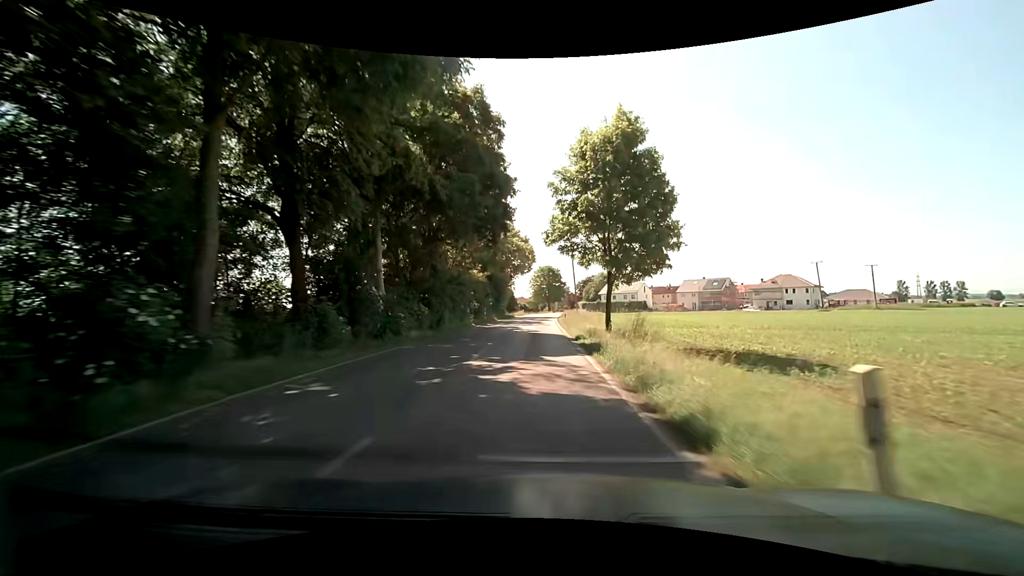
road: tertiary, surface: asphalt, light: Day
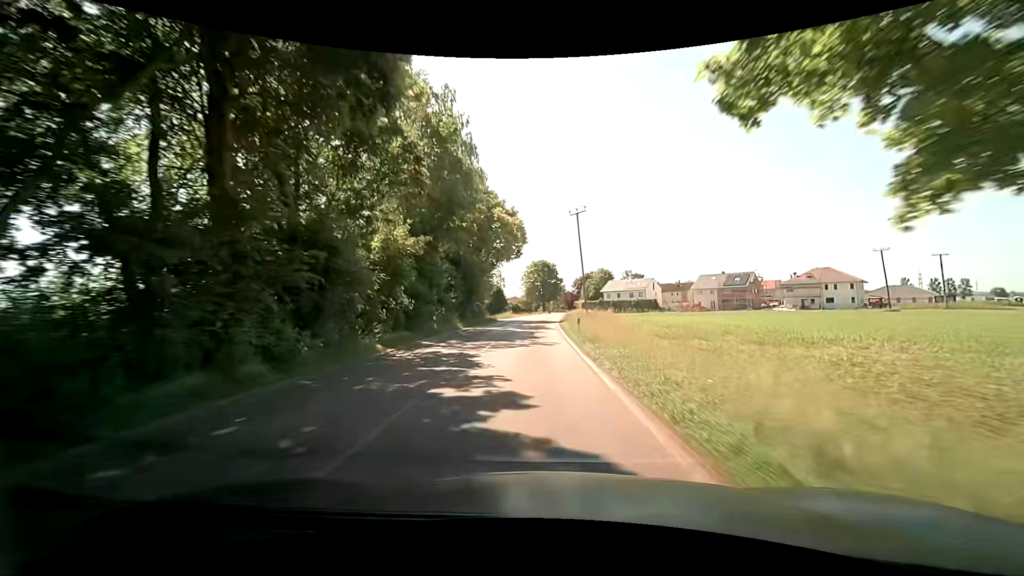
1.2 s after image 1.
(+0.1, +21.7) m; +1°
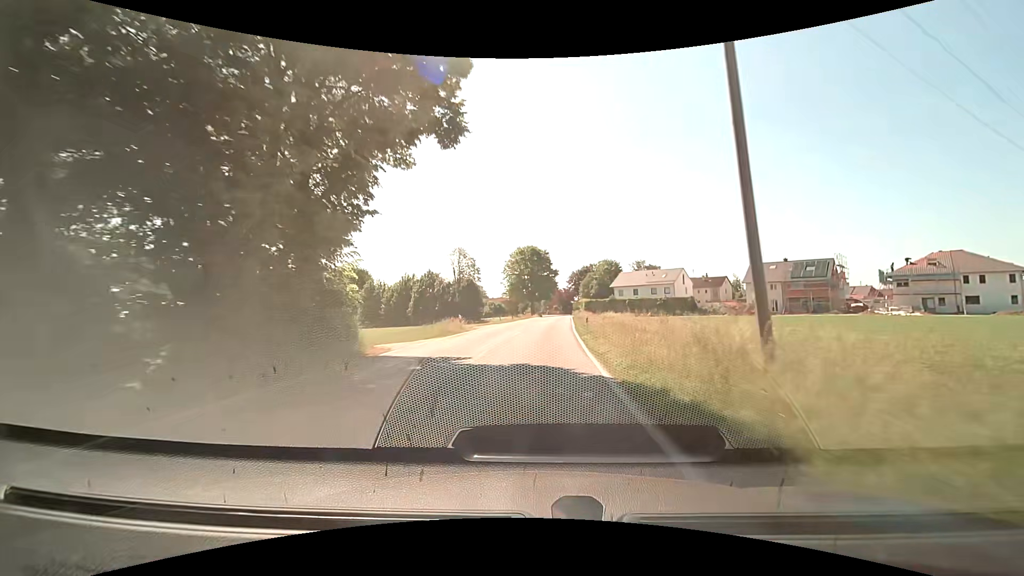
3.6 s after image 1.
(+0.2, +39.6) m; +1°
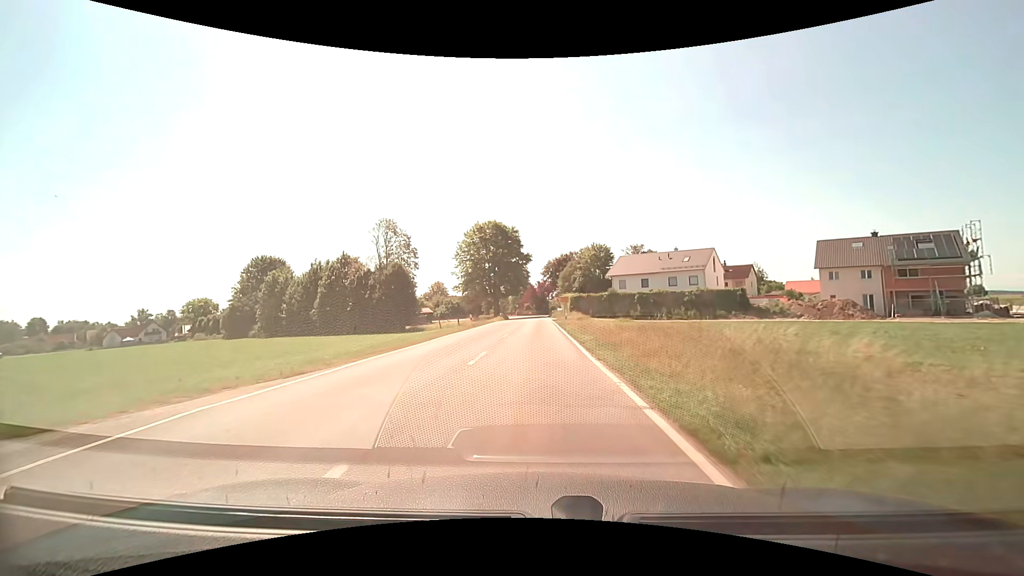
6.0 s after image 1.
(+0.9, +34.6) m; +3°
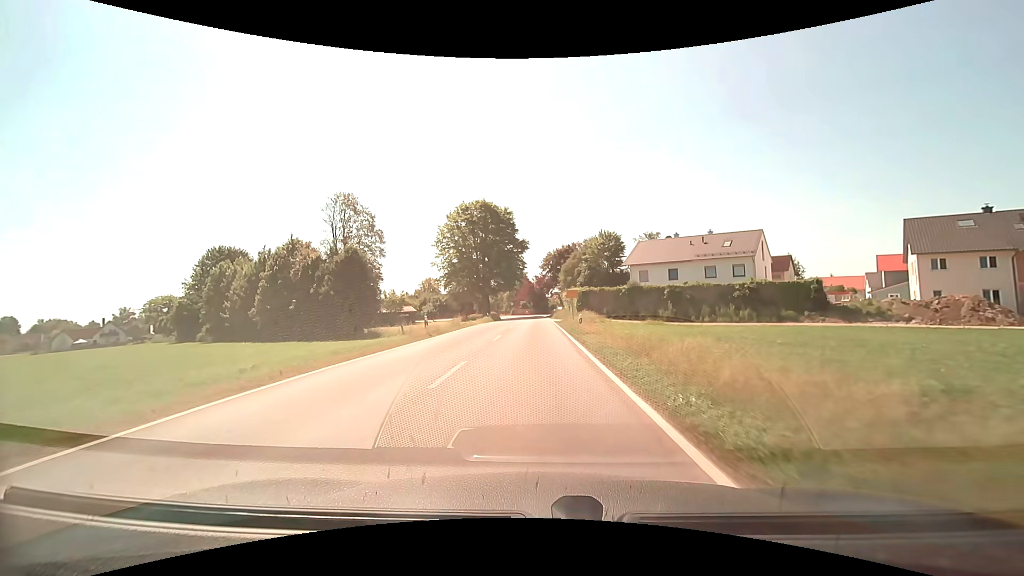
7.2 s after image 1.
(0.0, +15.9) m; 0°
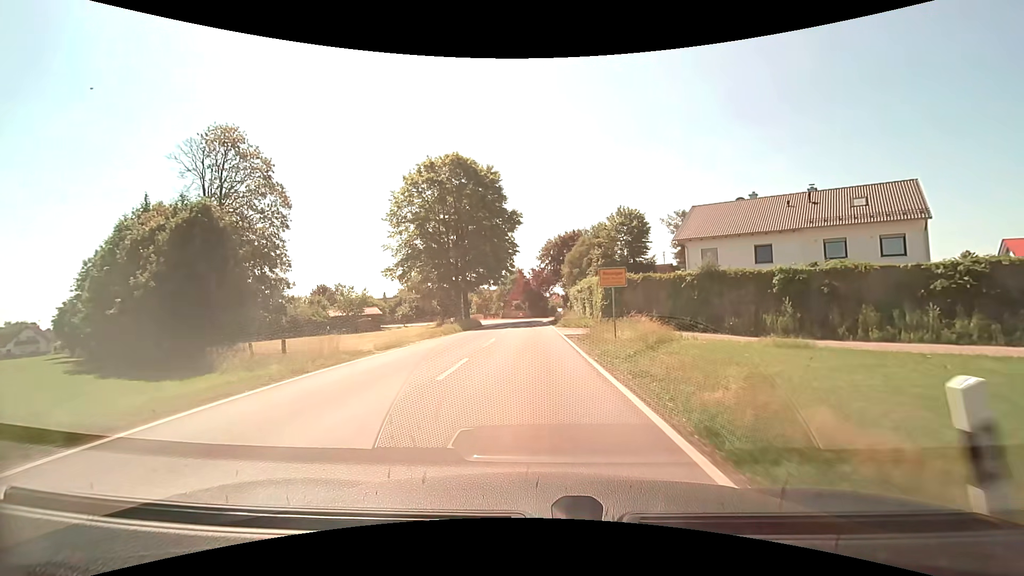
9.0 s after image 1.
(0.0, +22.8) m; 0°
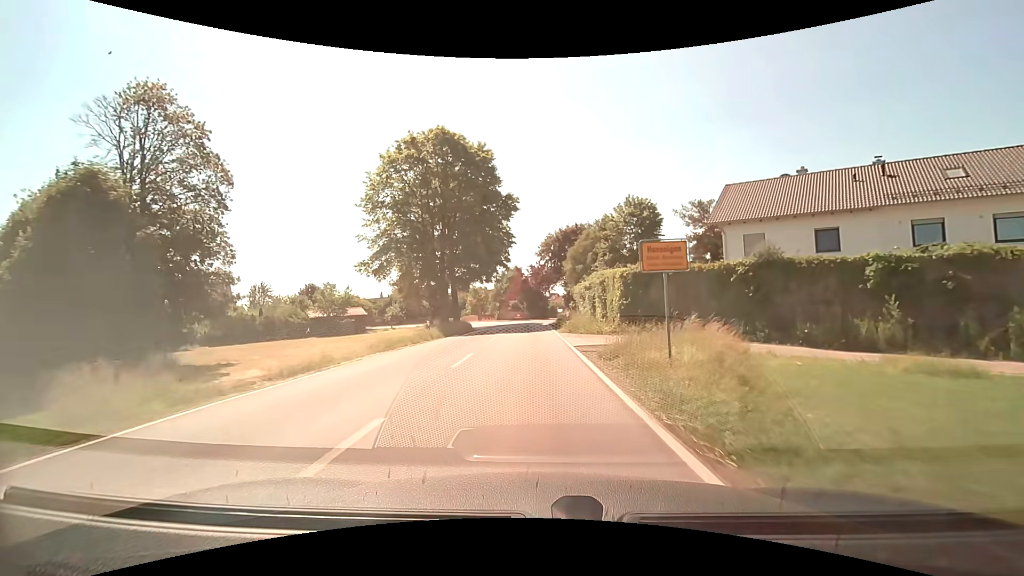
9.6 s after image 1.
(0.0, +7.4) m; 0°
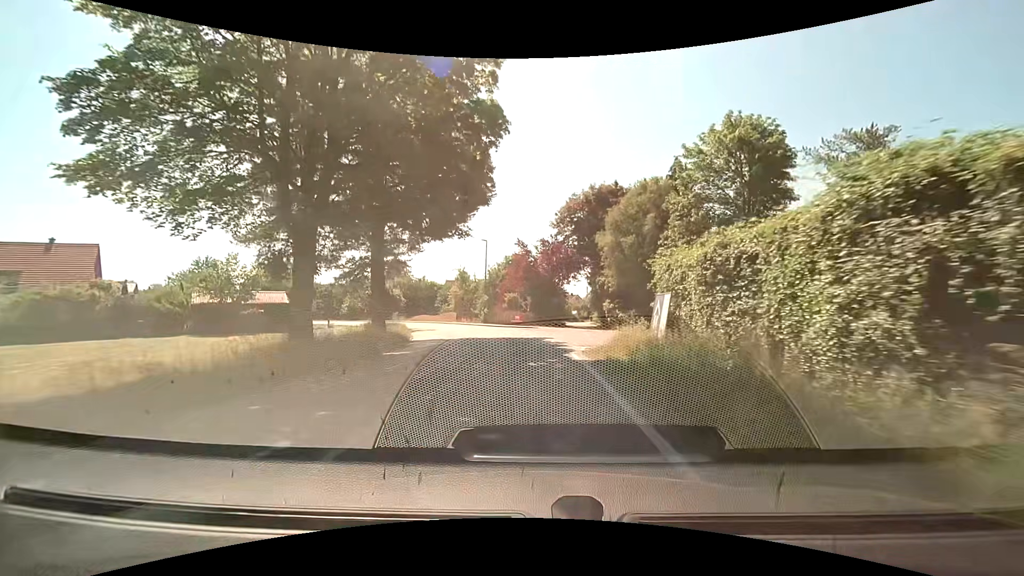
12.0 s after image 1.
(-0.3, +28.5) m; -1°
(0, +10) (0, +20) (-2, +30) (-5, +39) (-9, +48) (-15, +57) (-21, +64) (-28, +72) (-35, +78) (-42, +85) m
